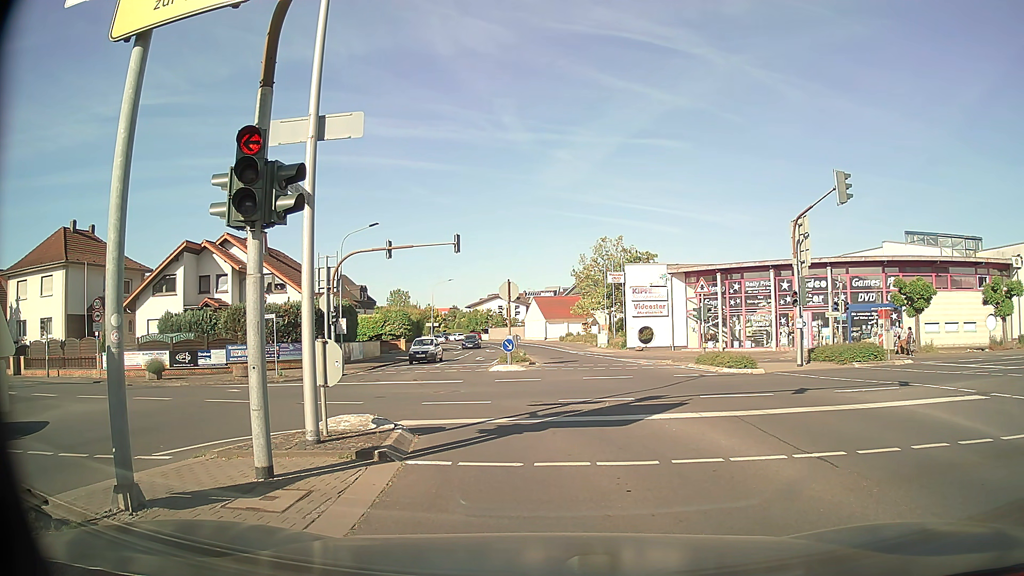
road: secondary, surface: asphalt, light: Day
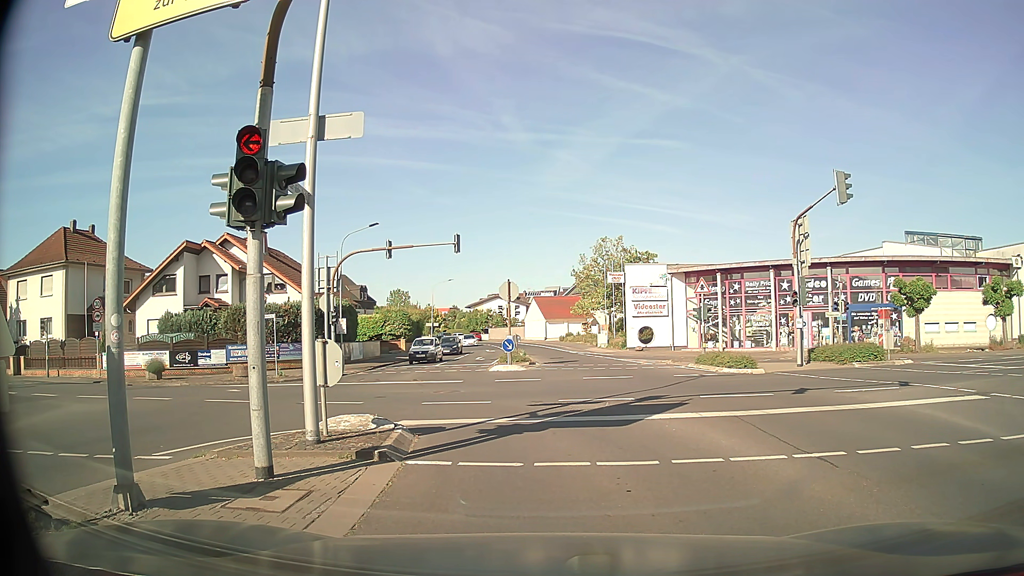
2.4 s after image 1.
(0.0, 0.0) m; 0°
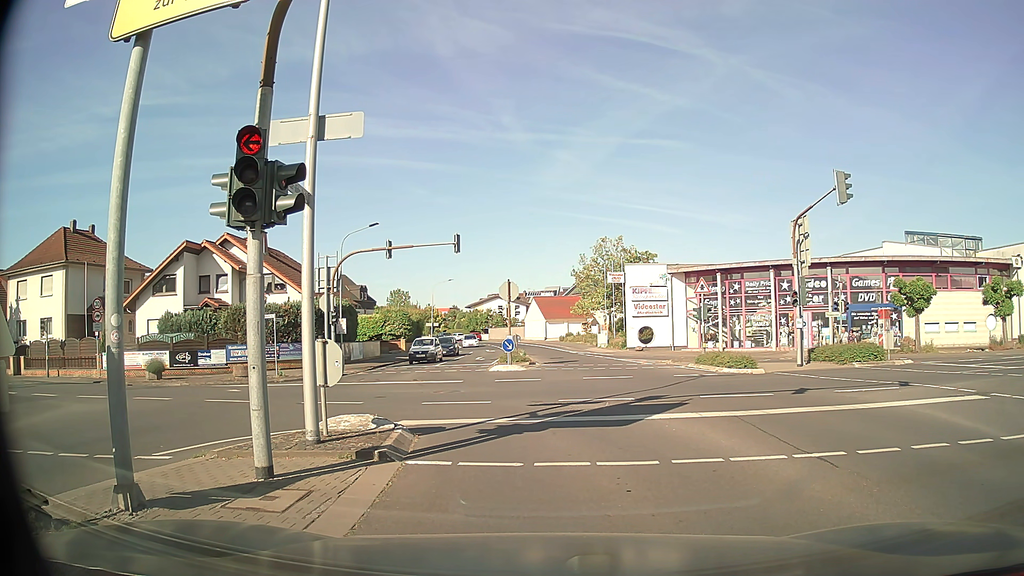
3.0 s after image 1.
(0.0, 0.0) m; 0°
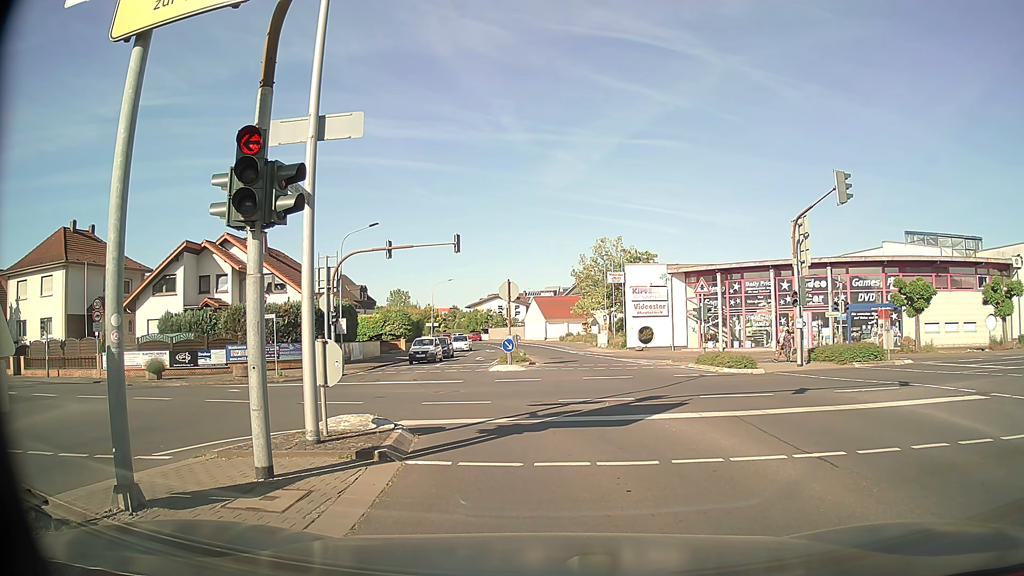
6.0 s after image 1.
(0.0, 0.0) m; 0°
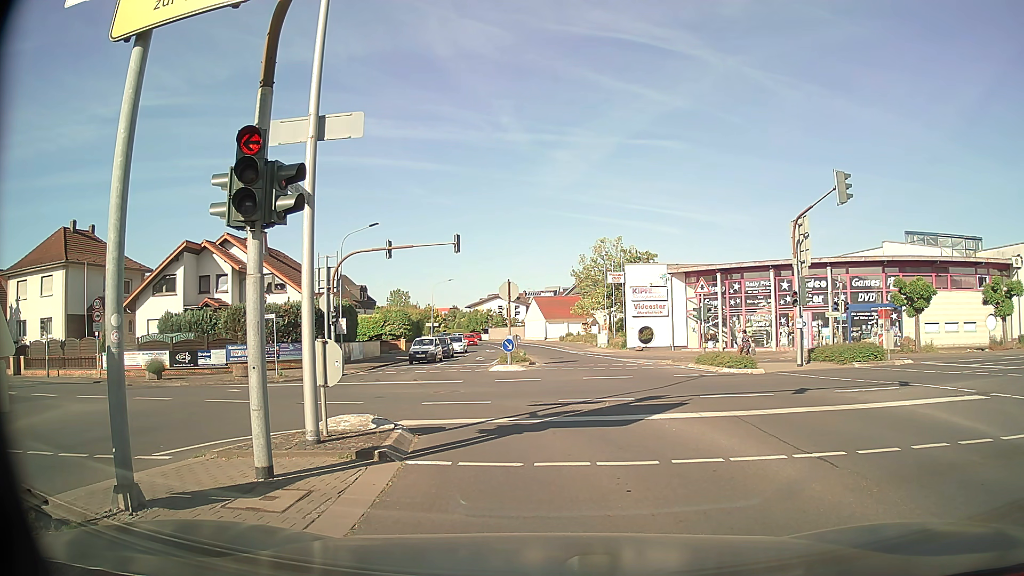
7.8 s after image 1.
(0.0, 0.0) m; 0°
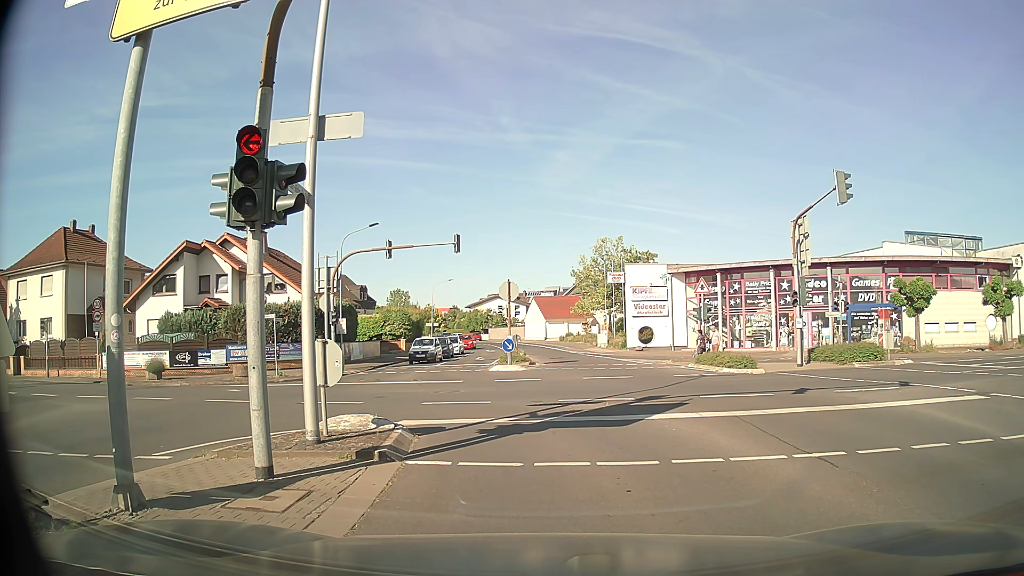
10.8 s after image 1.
(0.0, 0.0) m; 0°
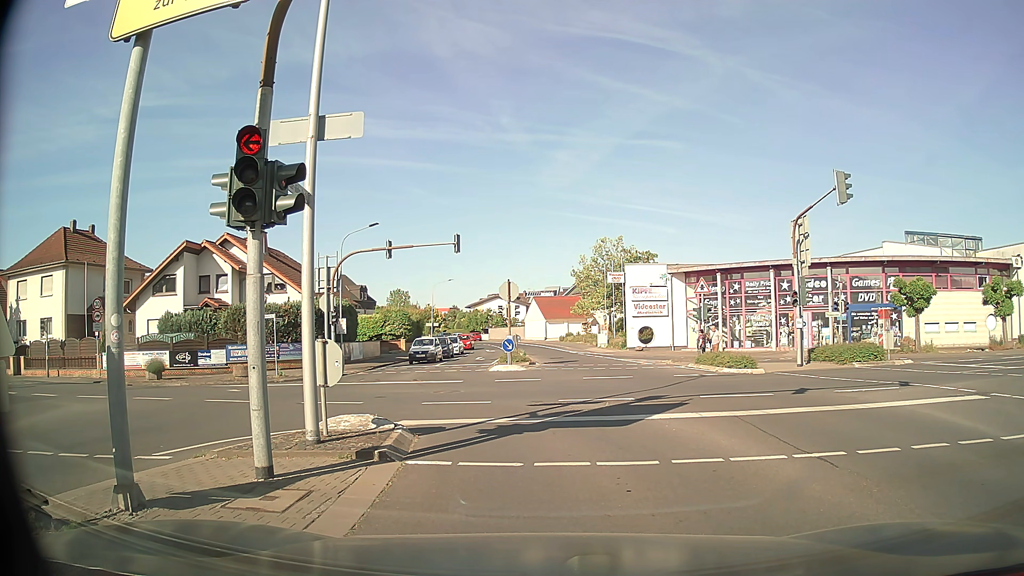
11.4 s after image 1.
(0.0, 0.0) m; 0°
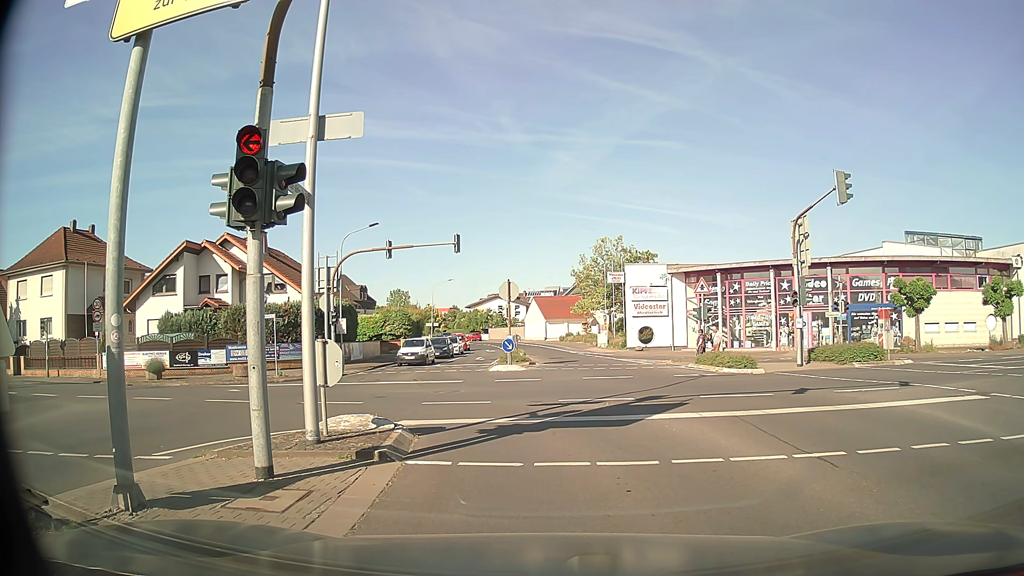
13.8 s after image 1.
(0.0, 0.0) m; 0°
(0, +10) (-4, +19) (-13, +24) (-23, +26) (-33, +27) (-42, +29) (-52, +30) (-62, +32) (-72, +33) (-82, +34) m
